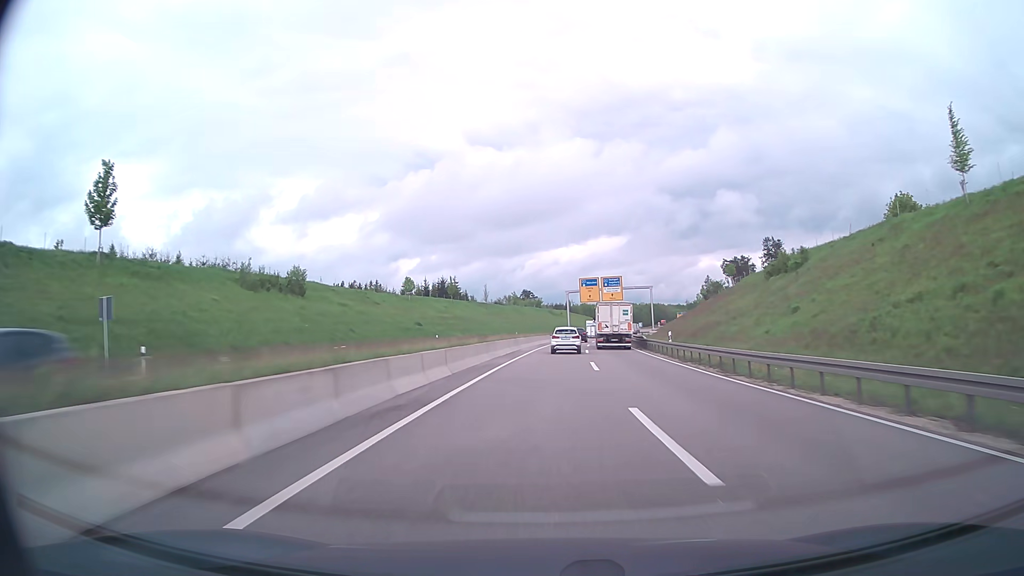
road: trunk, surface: asphalt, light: Day
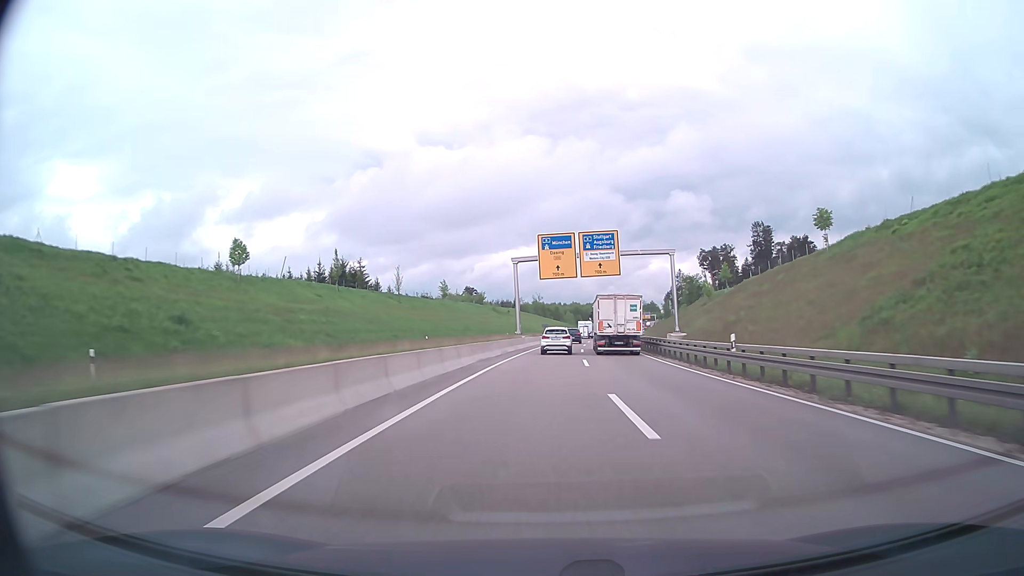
(+1.9, +51.8) m; +4°
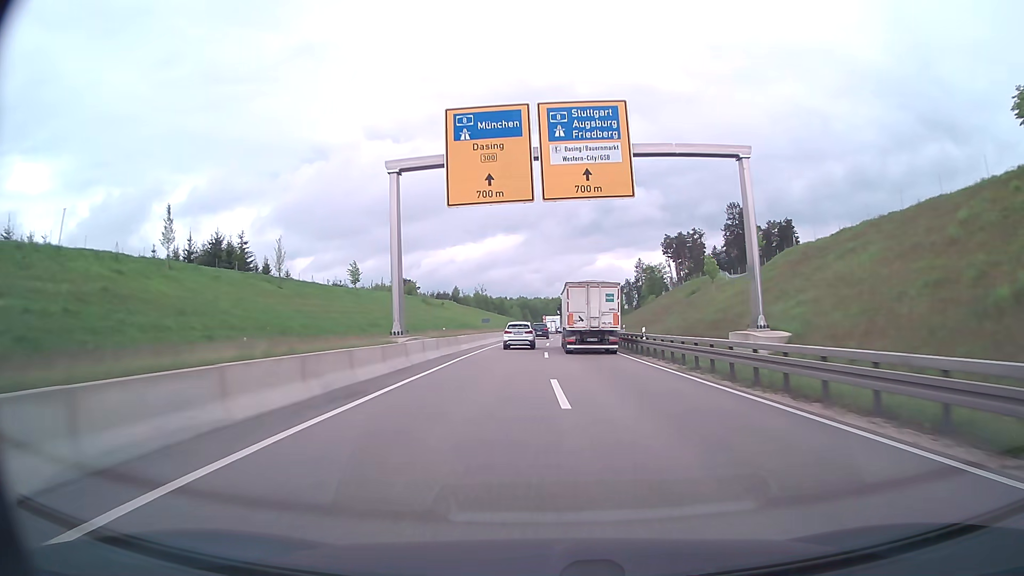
(+1.3, +33.3) m; +5°
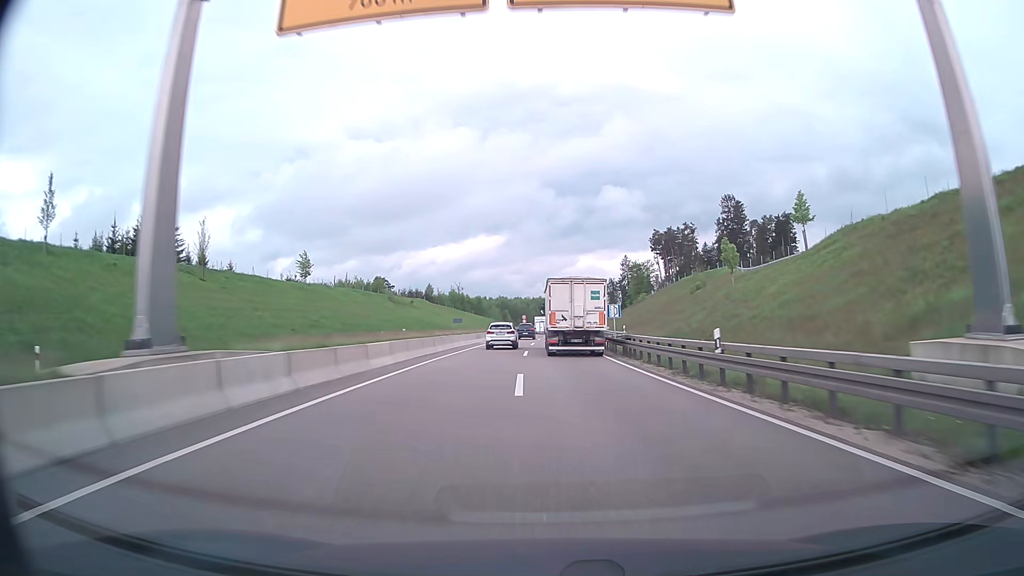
(+0.2, +15.8) m; +2°
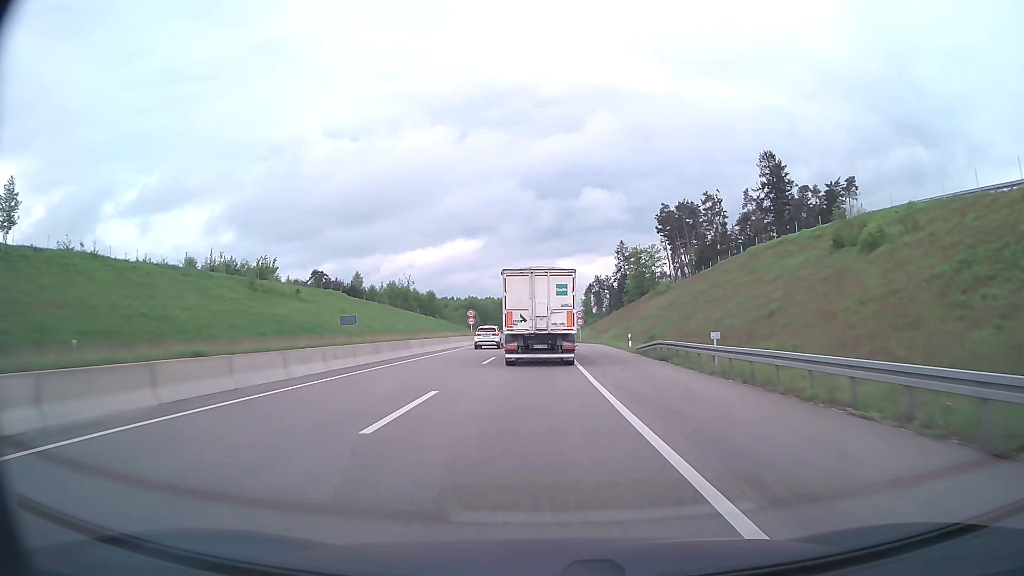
(+1.5, +58.1) m; +2°
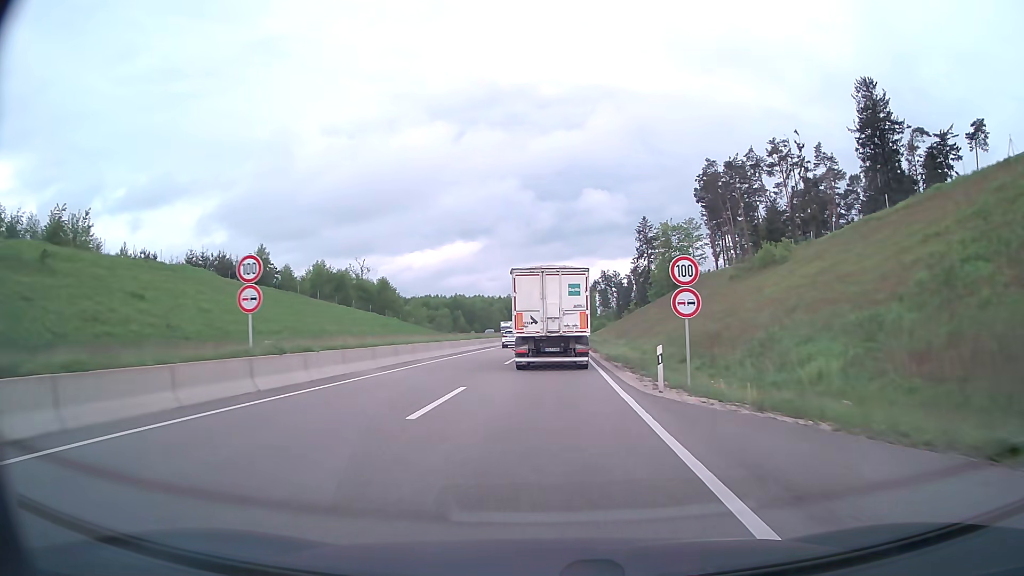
(0.0, +52.2) m; 0°
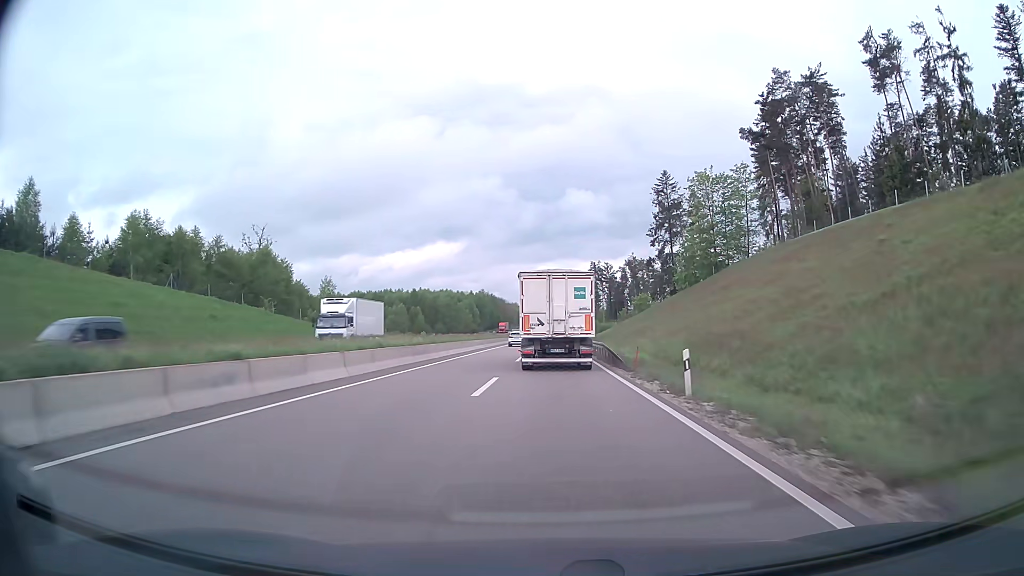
(+0.9, +50.2) m; +2°
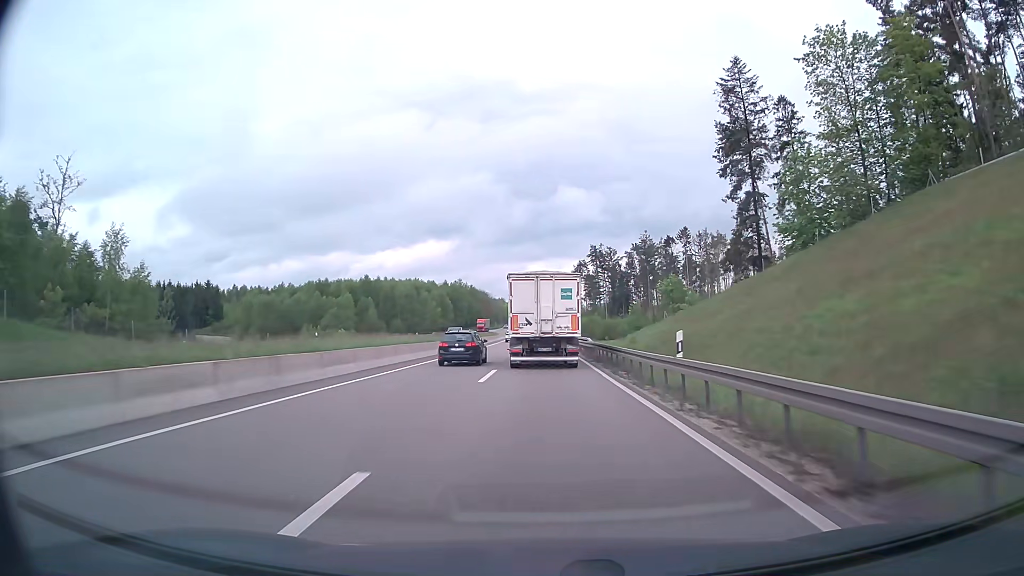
(+0.5, +50.4) m; +1°
(0, +10) (0, +20) (0, +30) (0, +40) (0, +50) (0, +60) (0, +70) (0, +80) (0, +90) (-1, +100) m
